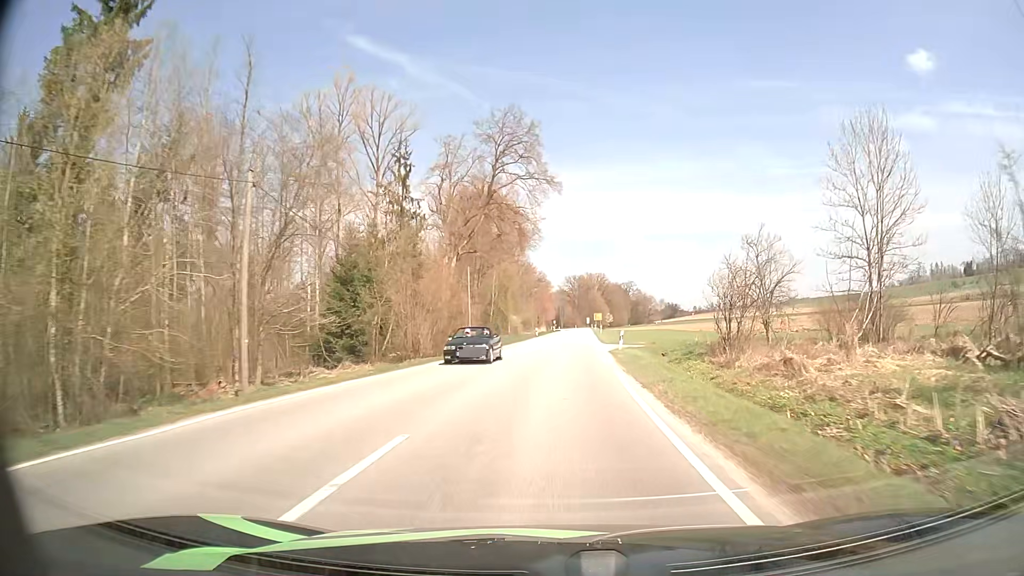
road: secondary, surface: asphalt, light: Day
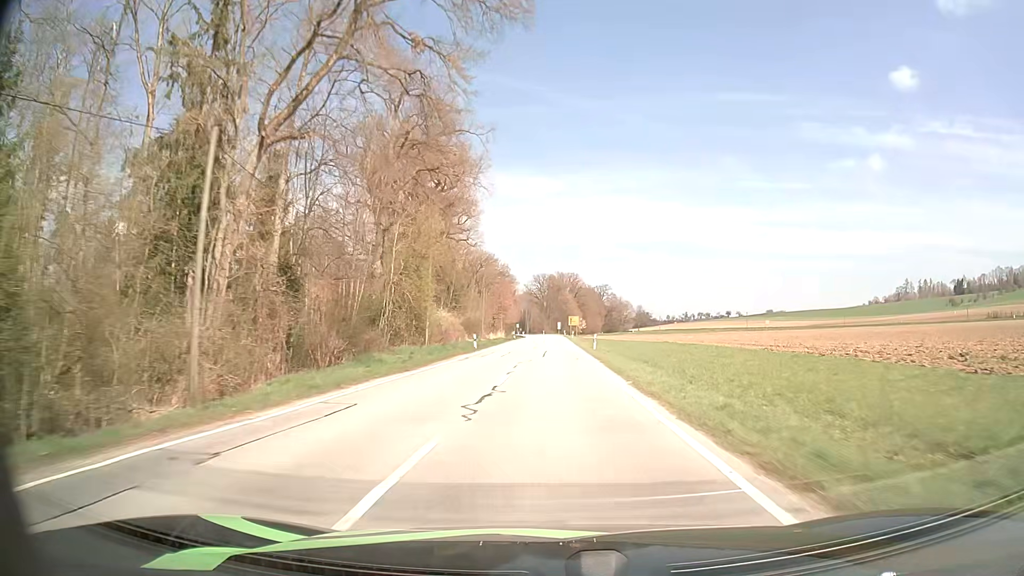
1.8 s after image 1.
(+1.1, +36.8) m; +3°
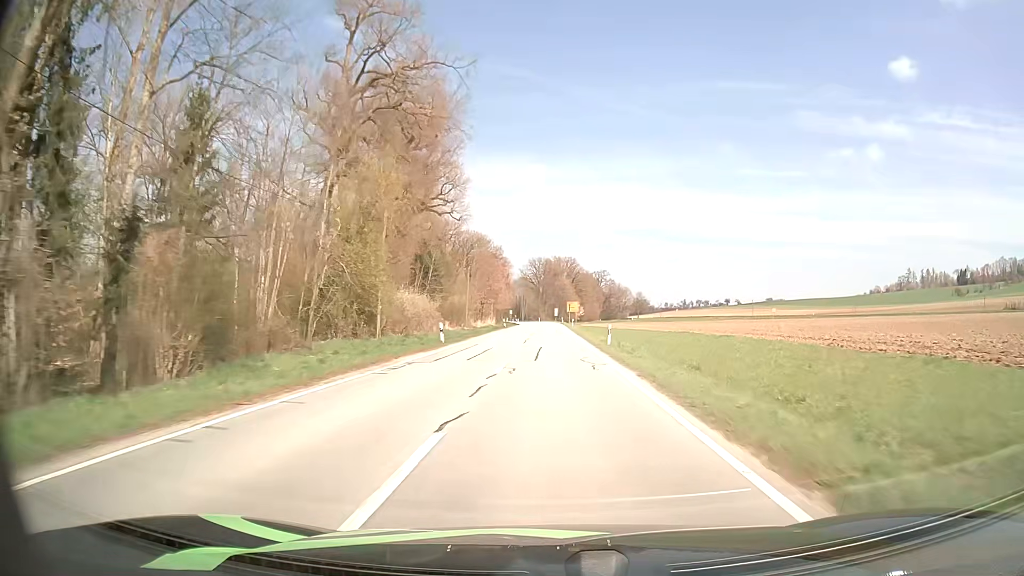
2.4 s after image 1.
(+0.1, +12.2) m; +1°
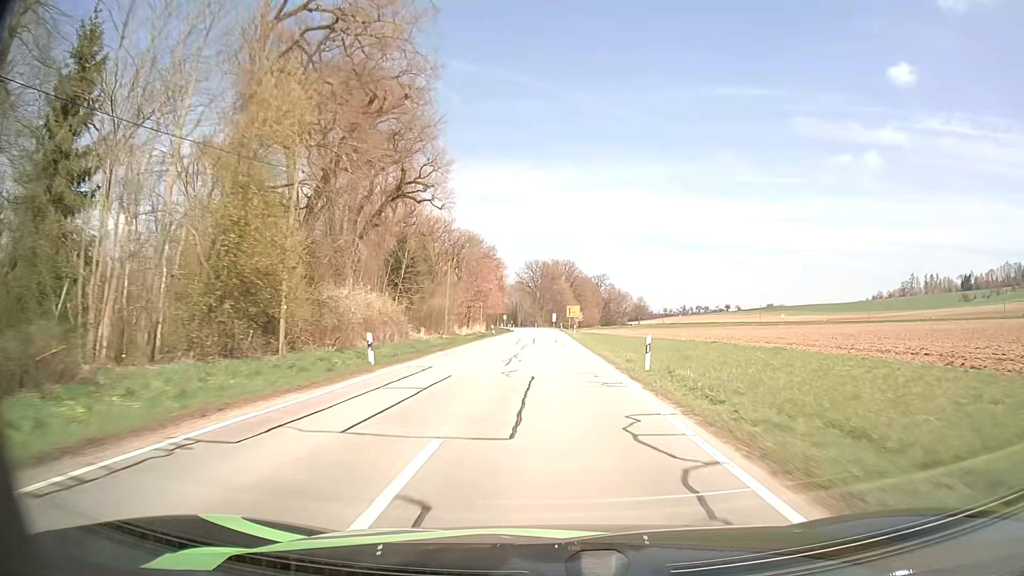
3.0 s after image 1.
(0.0, +12.2) m; 0°
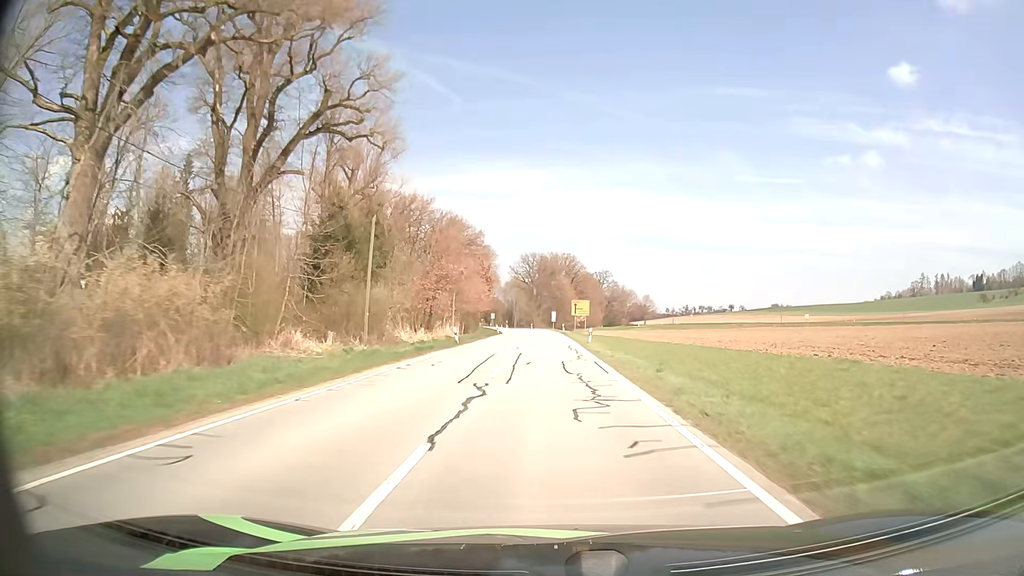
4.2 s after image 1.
(-0.1, +24.4) m; 0°
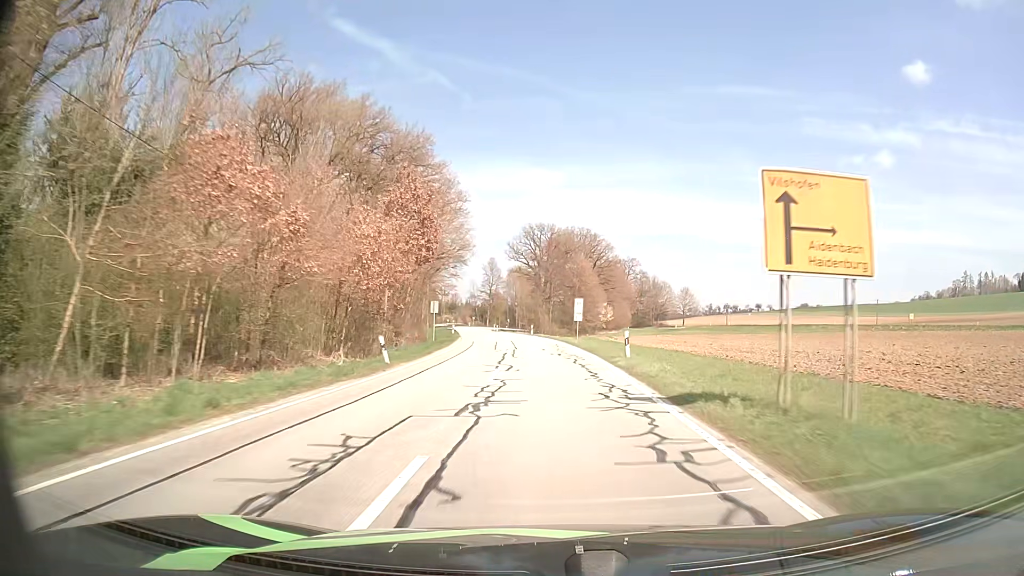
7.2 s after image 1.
(-0.4, +60.3) m; -1°
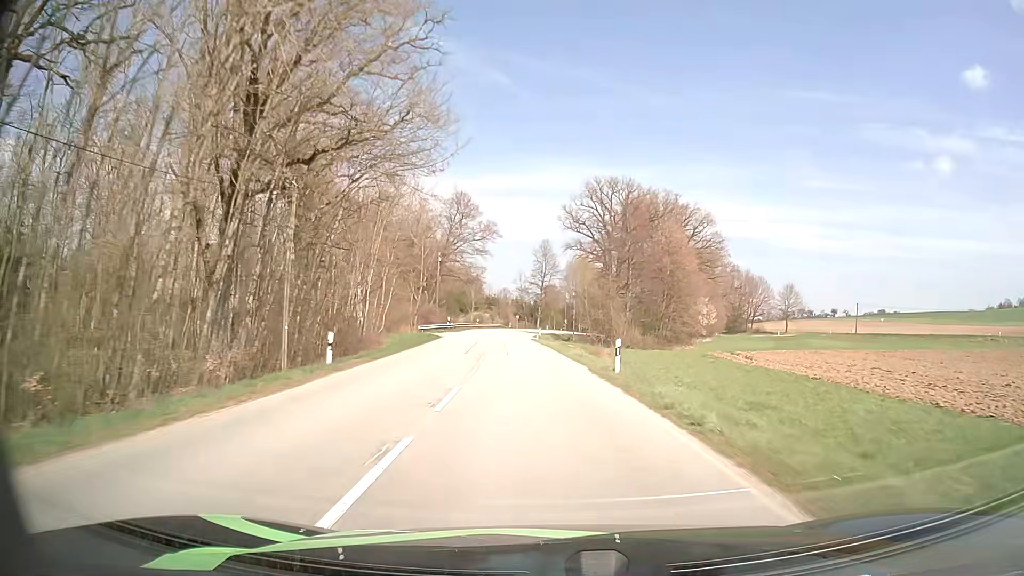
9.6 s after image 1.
(-1.6, +48.6) m; -5°
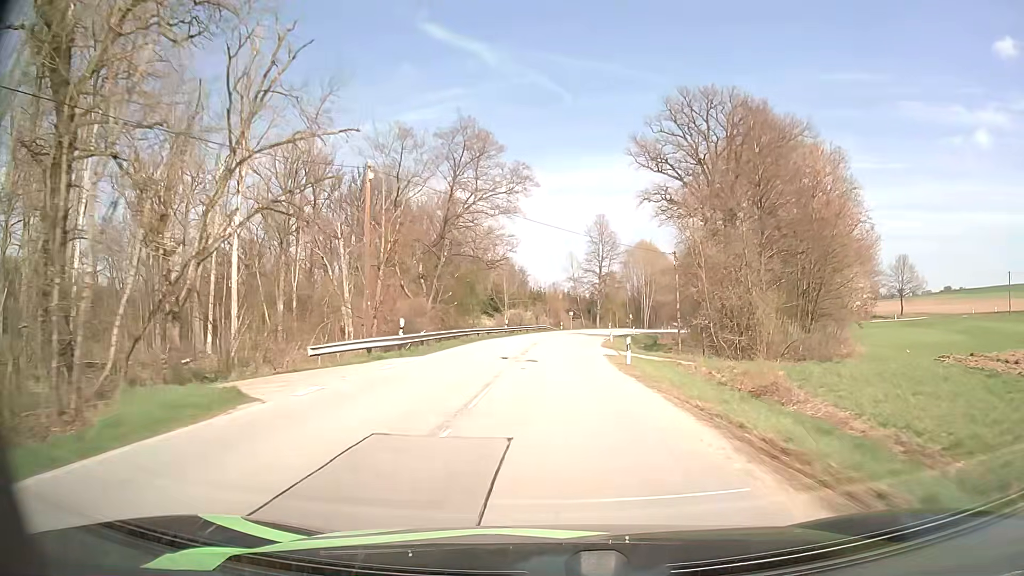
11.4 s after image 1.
(-1.8, +36.5) m; -5°
(0, +10) (0, +20) (+1, +30) (+1, +40) (+2, +50) (+3, +60) (+5, +70) (+6, +80) (+9, +89) (+11, +99) m
